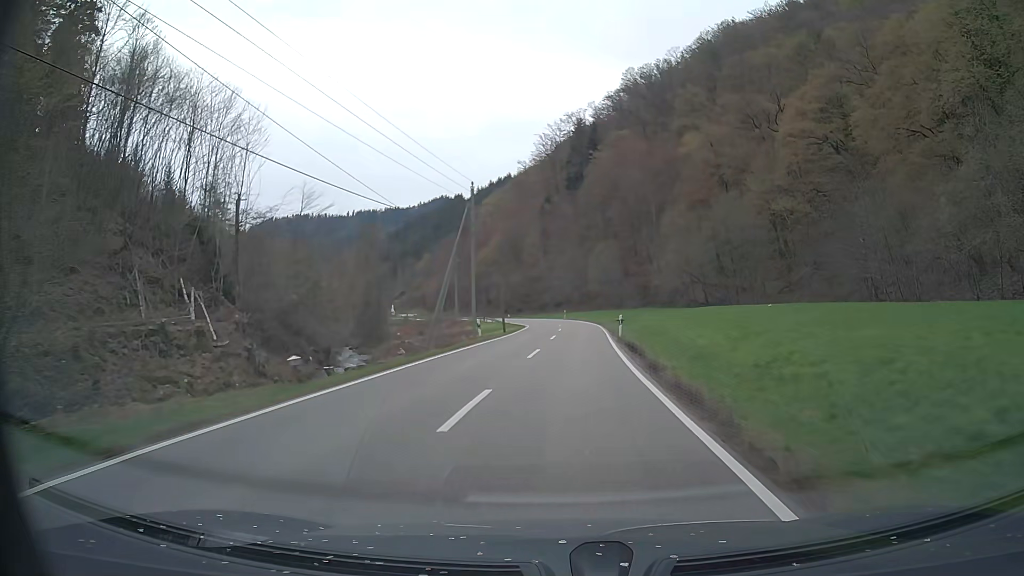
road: tertiary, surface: asphalt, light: Day
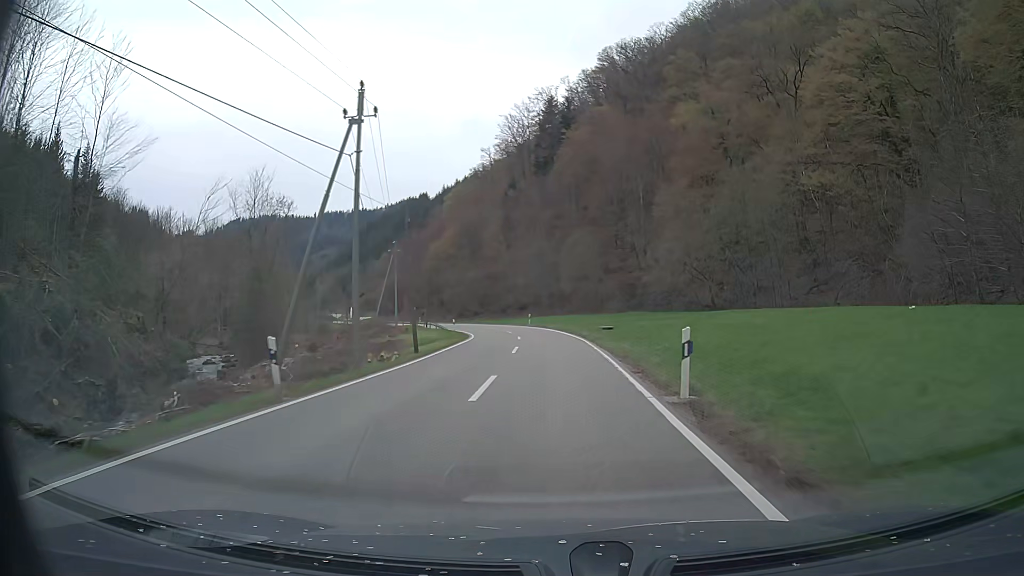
(+0.6, +21.2) m; +3°
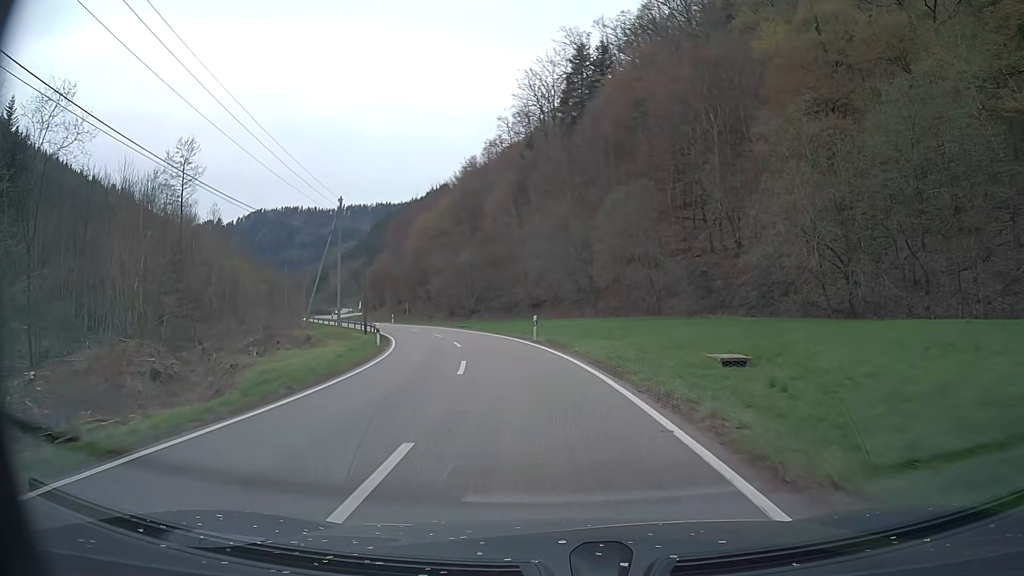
(-0.1, +31.3) m; -2°
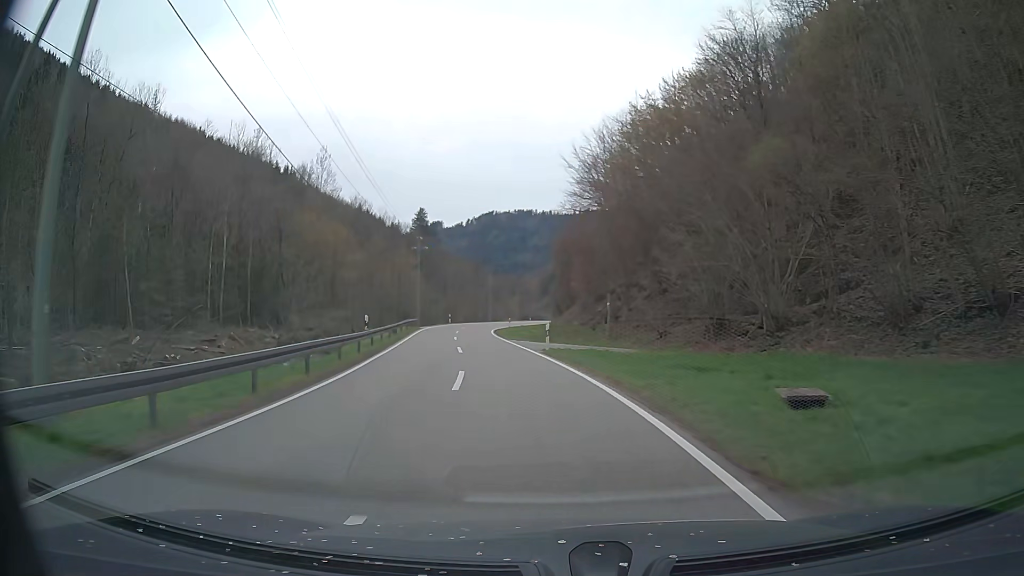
(-8.3, +49.9) m; -20°
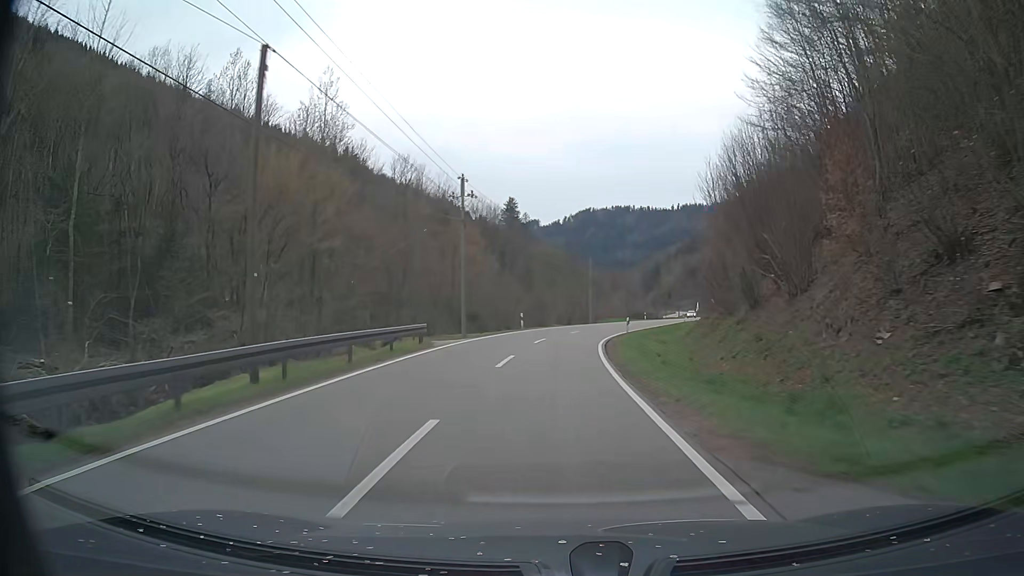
(-3.1, +32.3) m; -8°
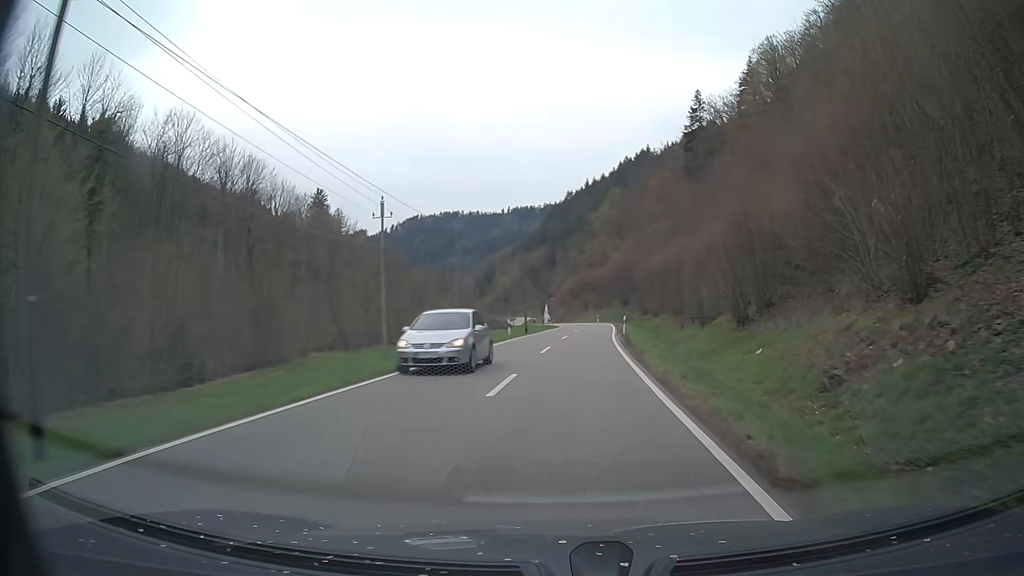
(+4.5, +52.8) m; +14°
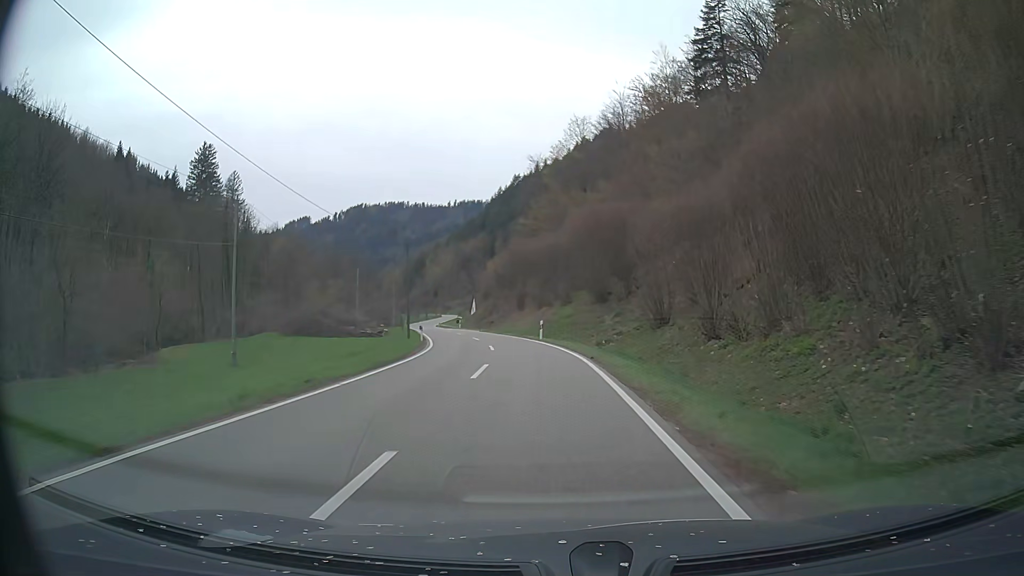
(+3.7, +56.4) m; +5°
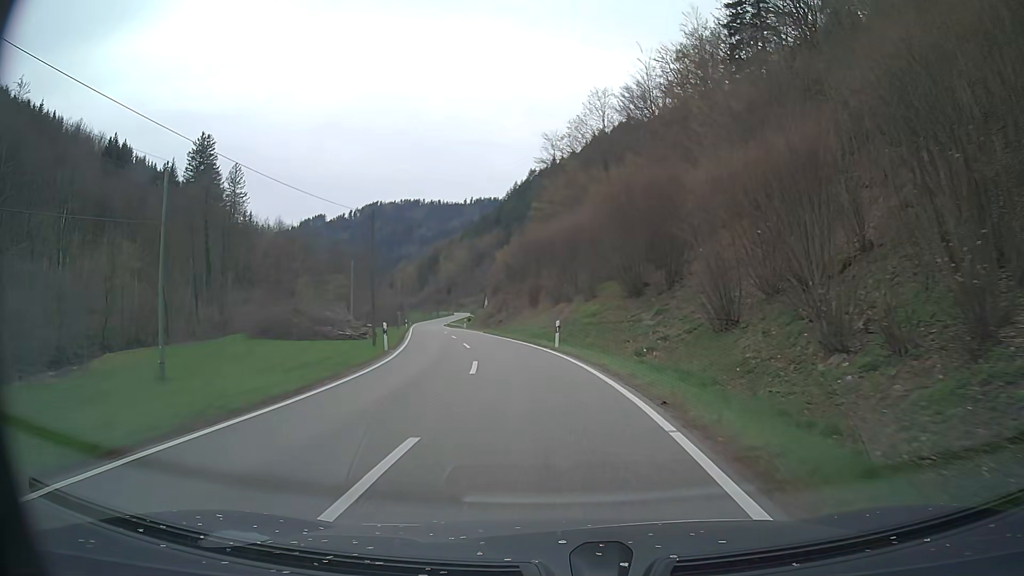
(-0.1, +11.3) m; -1°
(0, +10) (-1, +20) (-2, +30) (-4, +40) (-6, +49) (-8, +59) (-10, +69) (-13, +79) (-15, +89) (-17, +98) m
